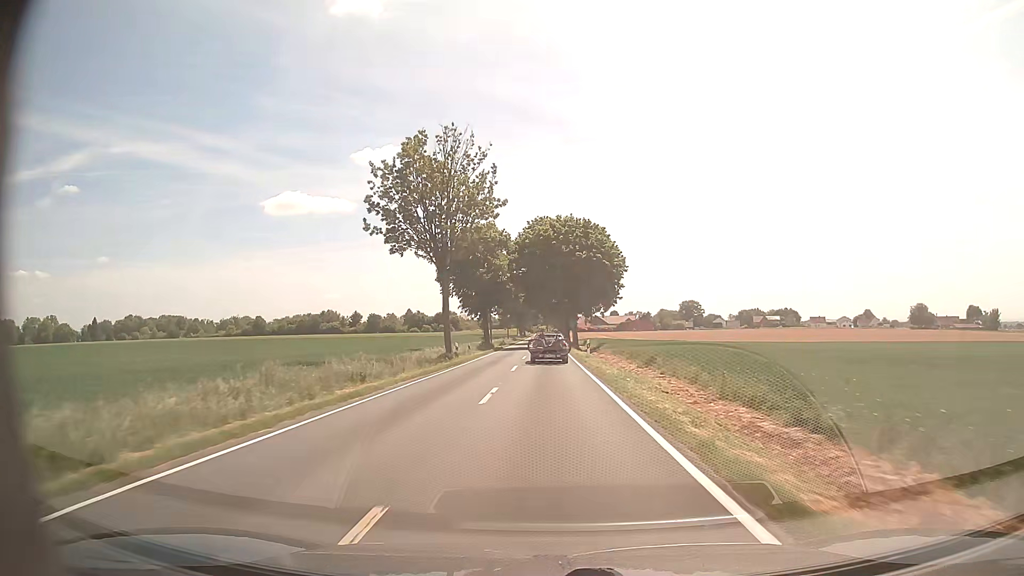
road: tertiary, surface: asphalt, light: Day
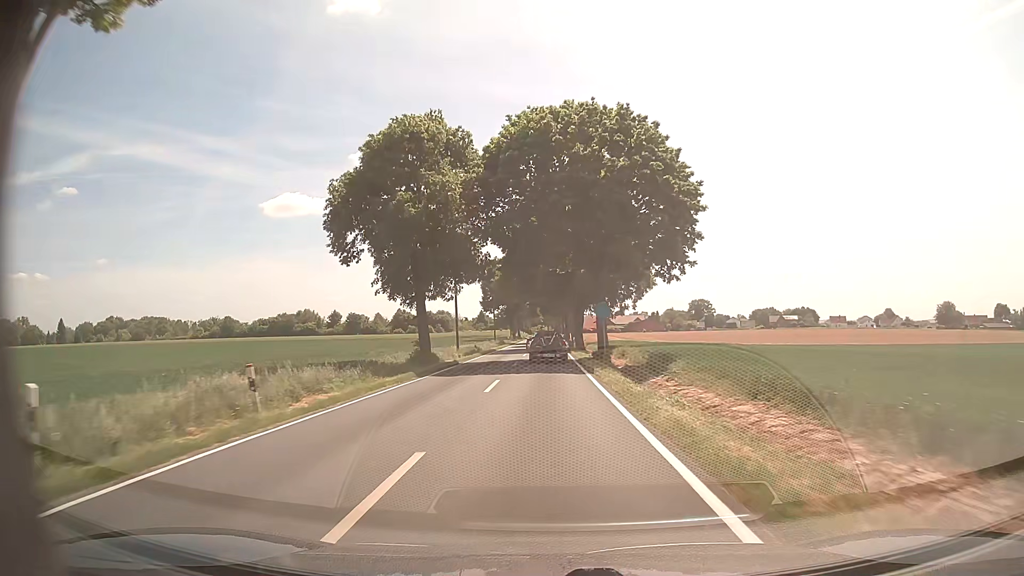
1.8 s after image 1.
(+0.1, +33.4) m; 0°
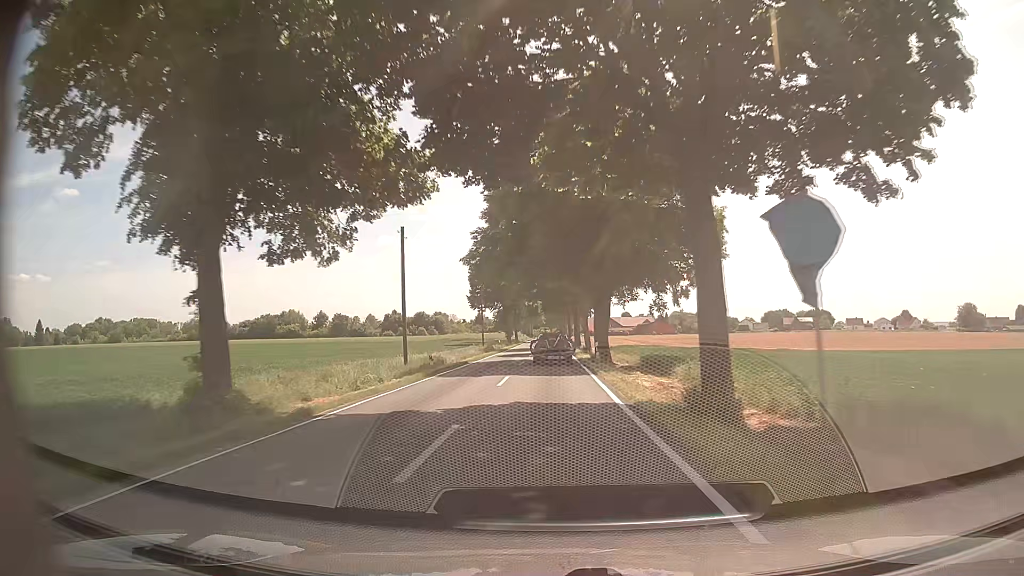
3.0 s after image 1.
(-0.1, +21.6) m; 0°
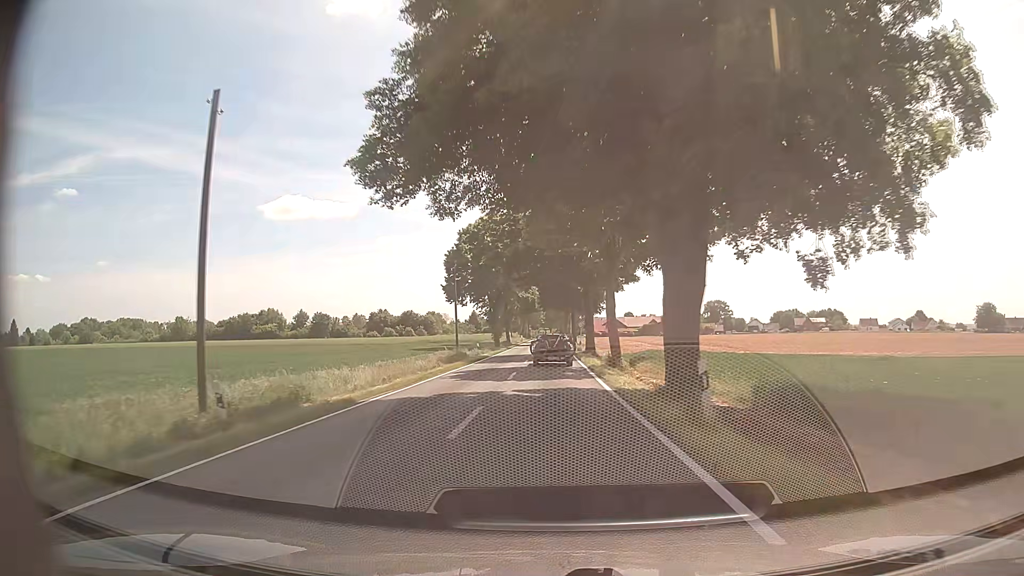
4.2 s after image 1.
(0.0, +21.1) m; 0°
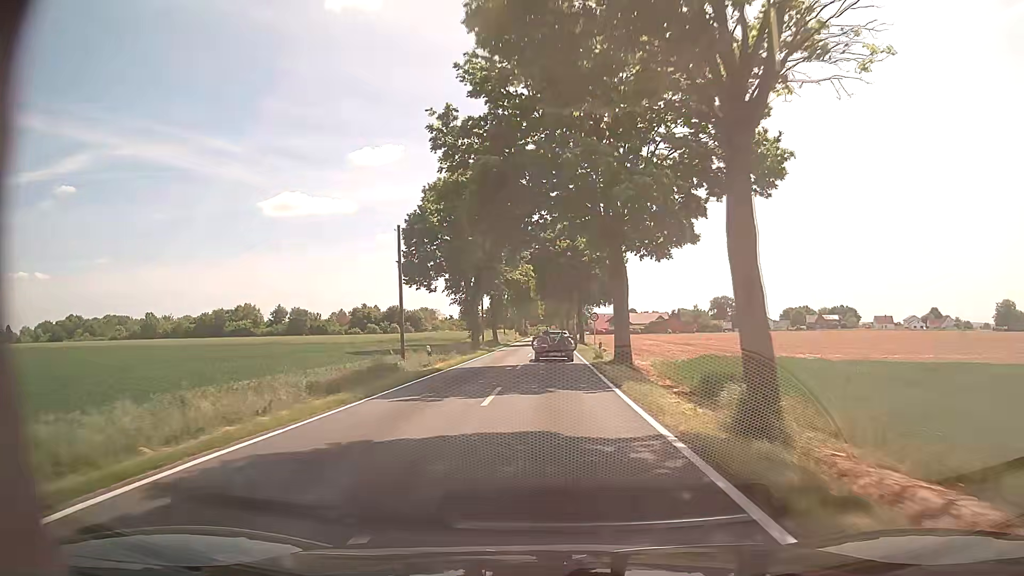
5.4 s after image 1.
(+0.1, +20.2) m; +1°
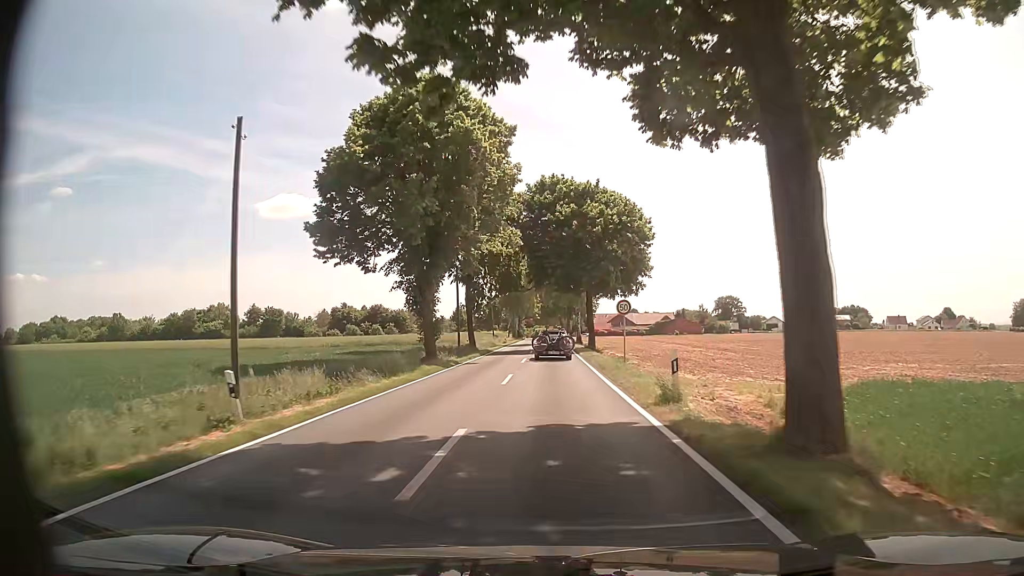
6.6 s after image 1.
(-0.1, +18.7) m; 0°
